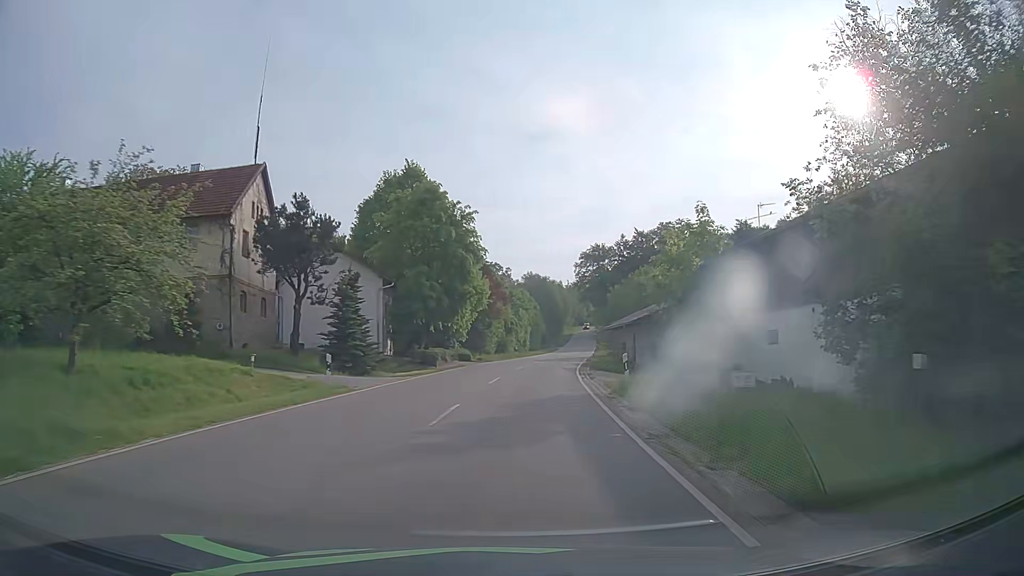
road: tertiary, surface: asphalt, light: Day
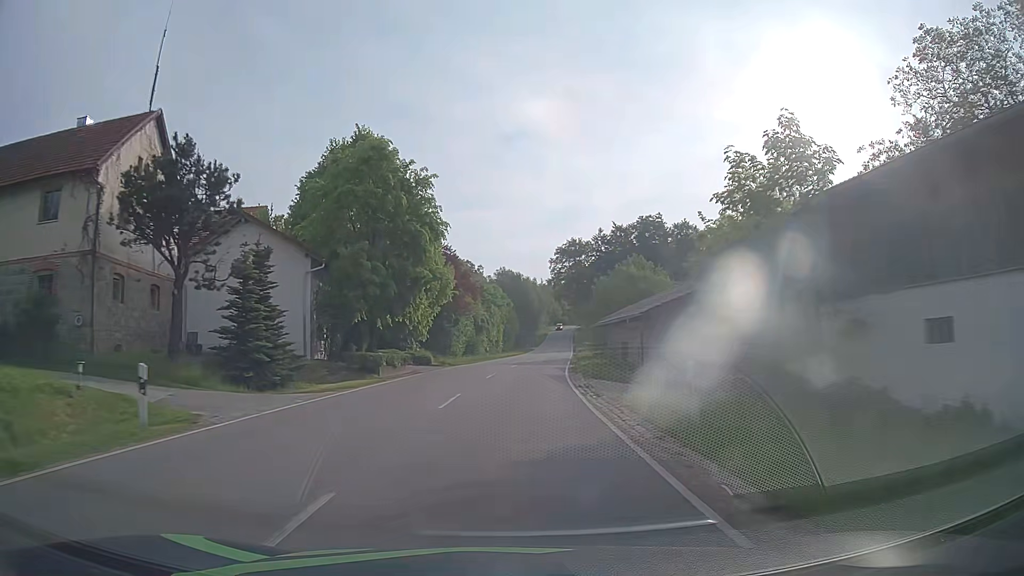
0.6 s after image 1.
(+0.2, +8.9) m; +3°
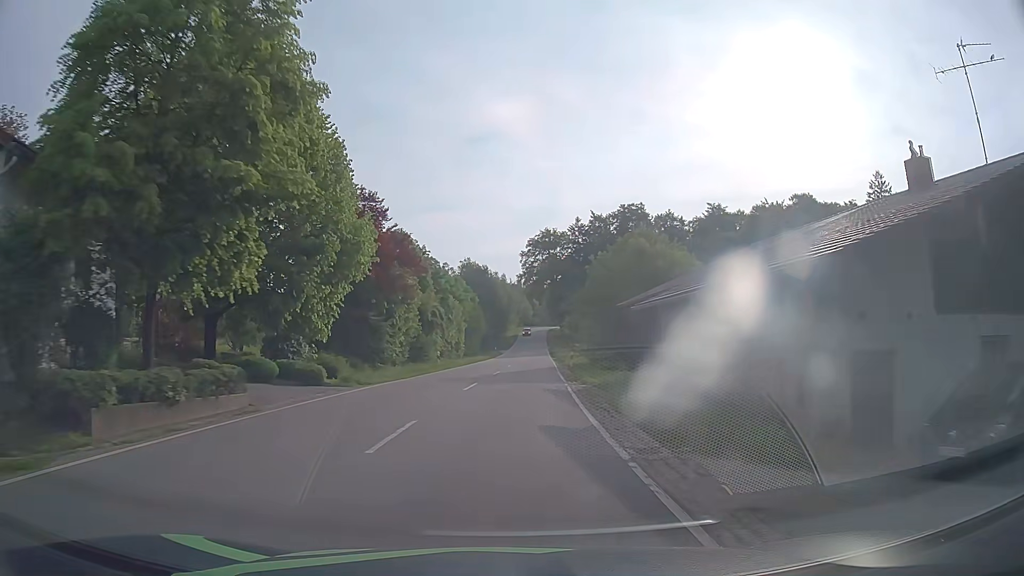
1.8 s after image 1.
(+0.4, +17.8) m; +3°
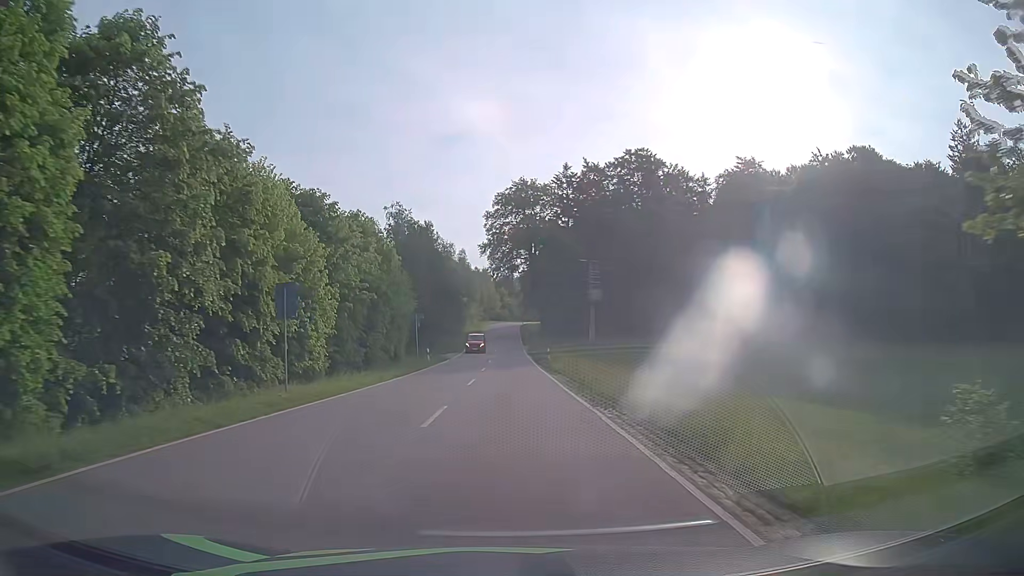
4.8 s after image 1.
(+1.6, +45.3) m; +3°
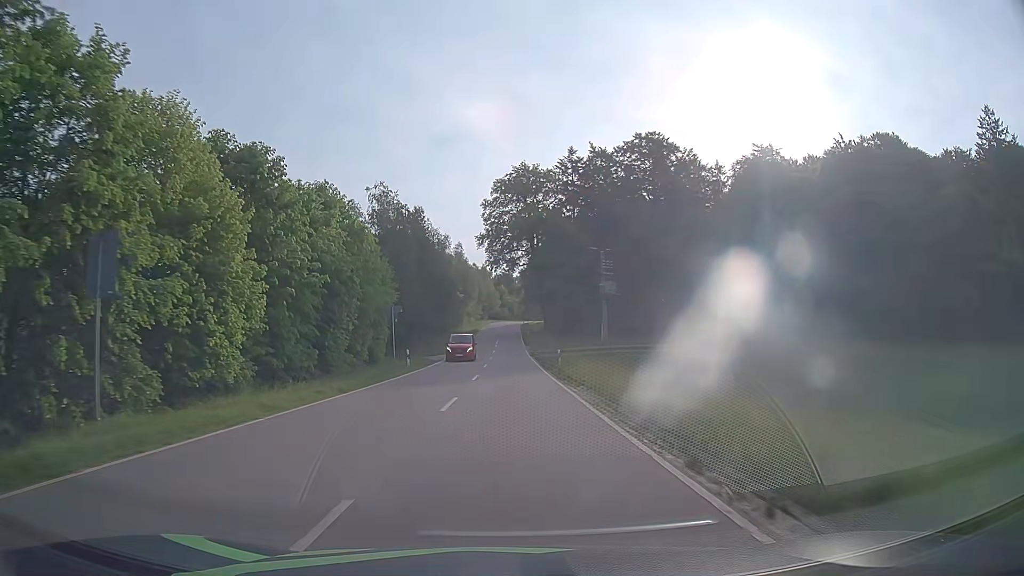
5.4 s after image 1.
(+0.1, +9.2) m; +1°
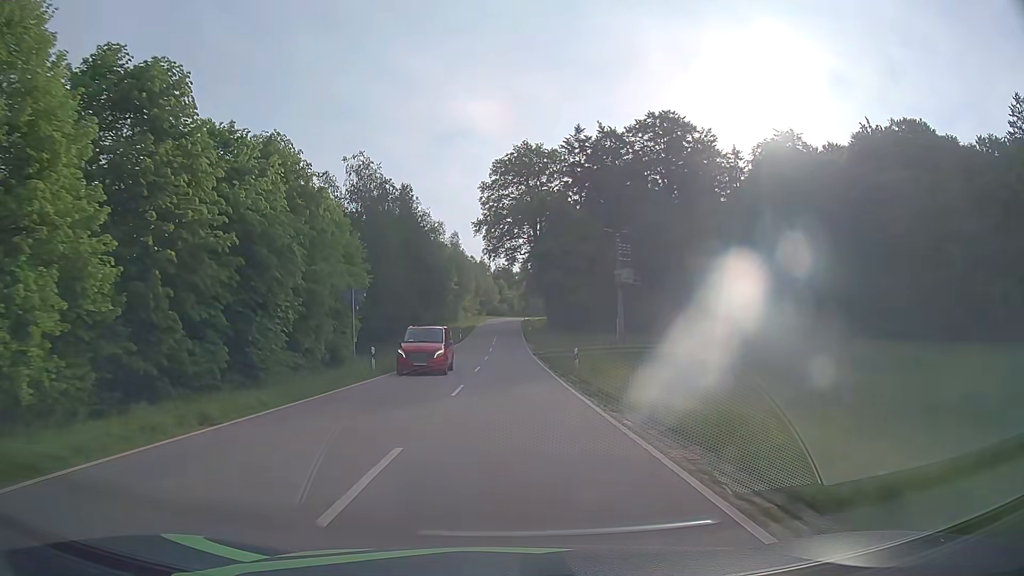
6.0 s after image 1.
(-0.1, +9.3) m; 0°
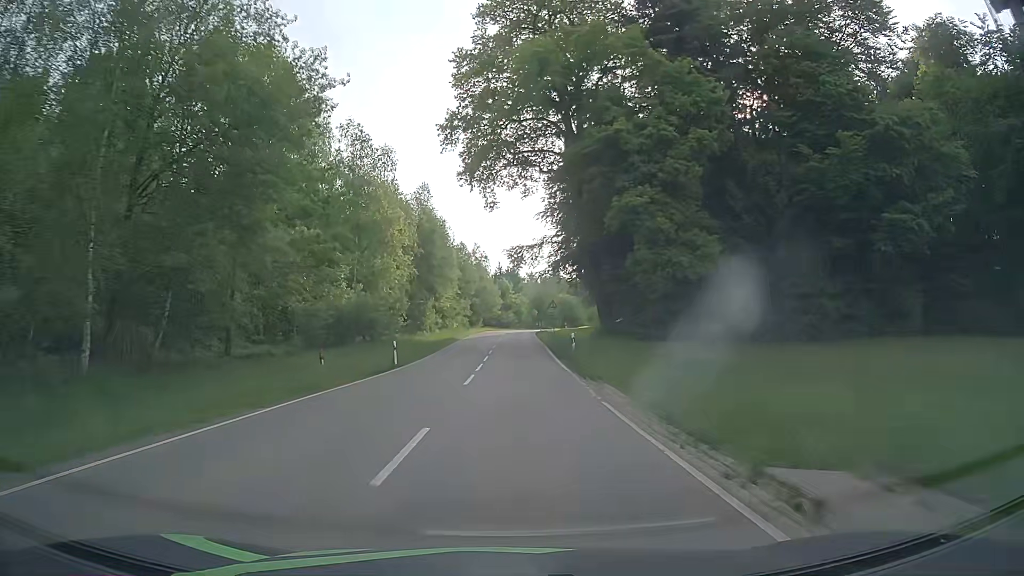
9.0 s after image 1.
(-0.1, +46.8) m; -1°
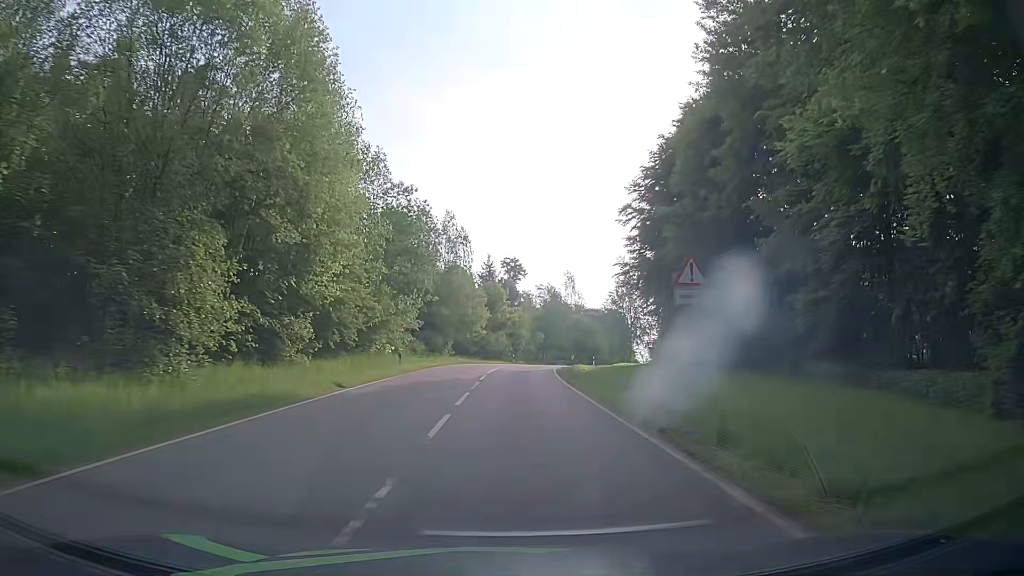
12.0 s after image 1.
(0.0, +45.3) m; 0°
